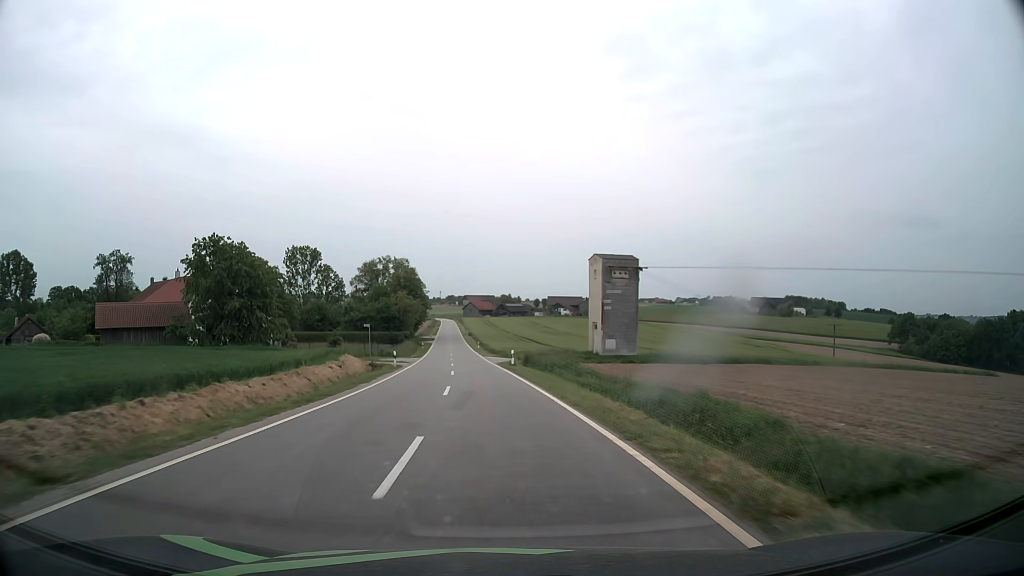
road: tertiary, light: Day
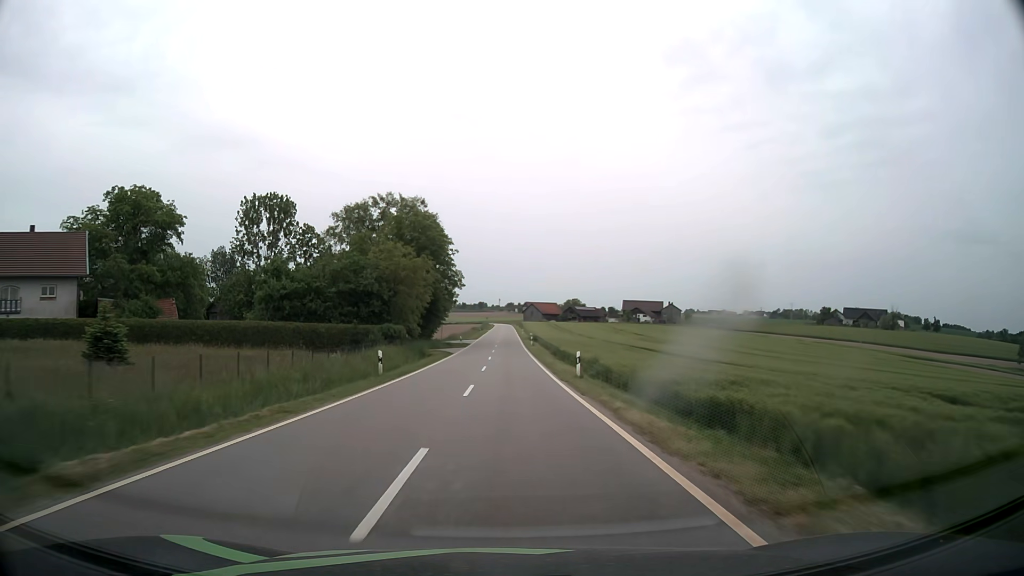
(-4.1, +62.3) m; -5°
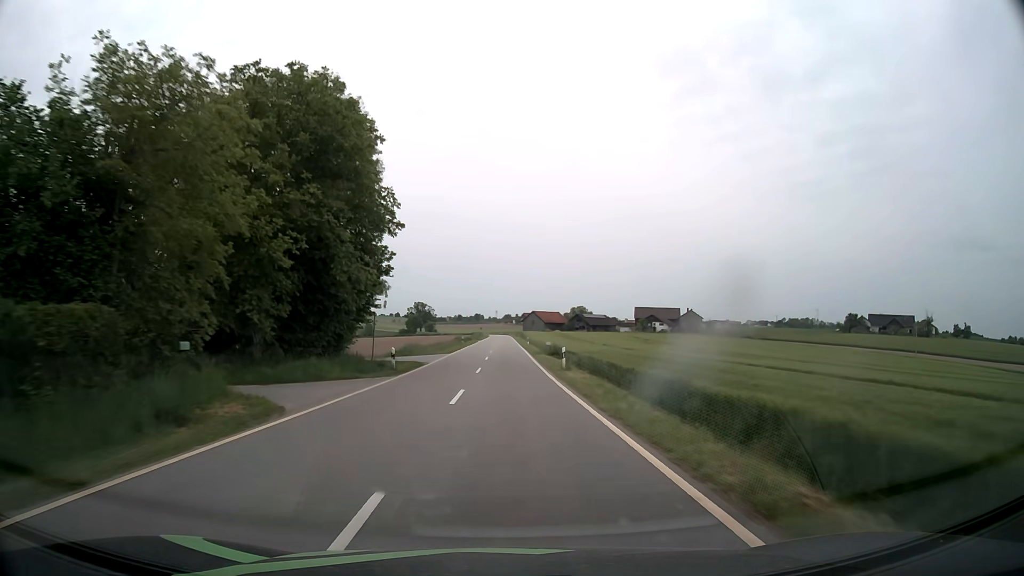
(+0.1, +39.2) m; 0°
(0, +10) (0, +20) (0, +30) (0, +40) (0, +50) (0, +60) (0, +70) (0, +80) (0, +90) (0, +100) m
